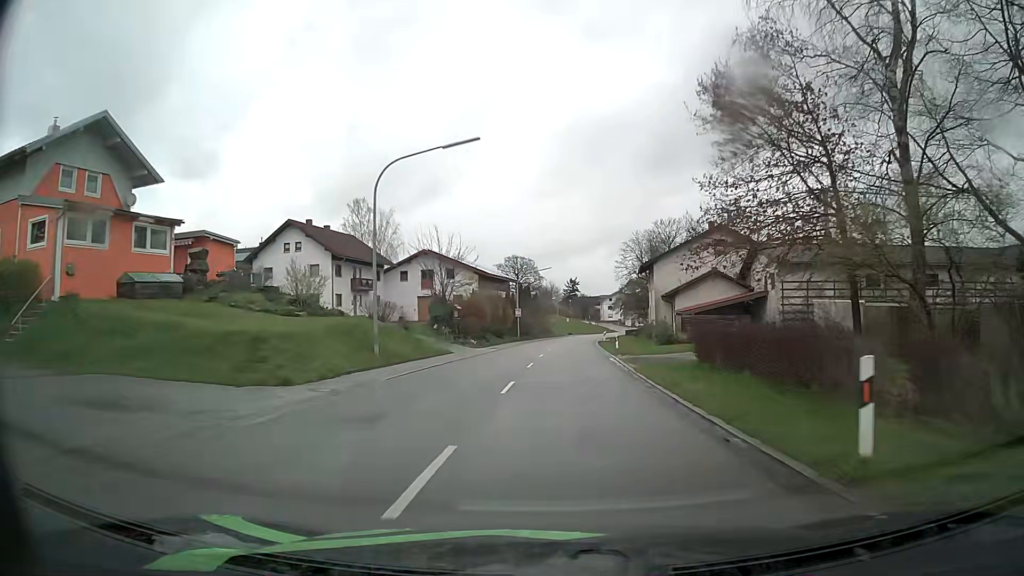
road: secondary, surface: asphalt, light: Day
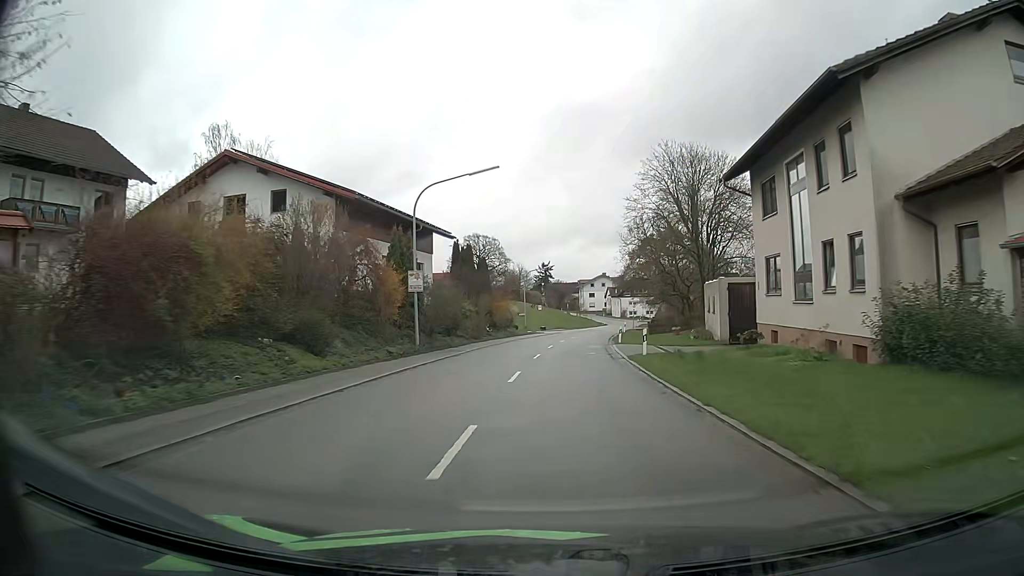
(+1.0, +43.9) m; +2°
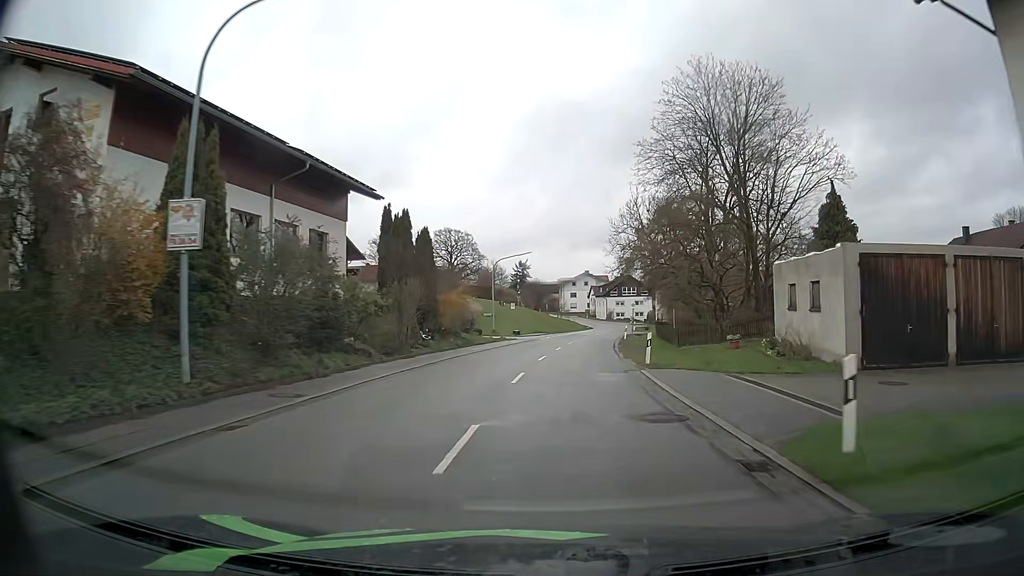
(+0.2, +17.9) m; +2°
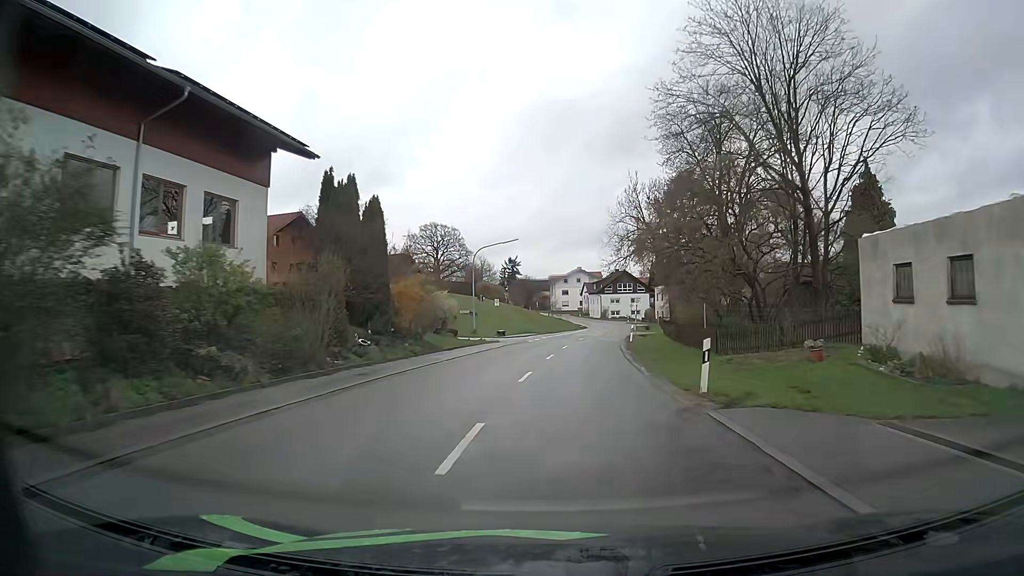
(+0.1, +9.0) m; +1°
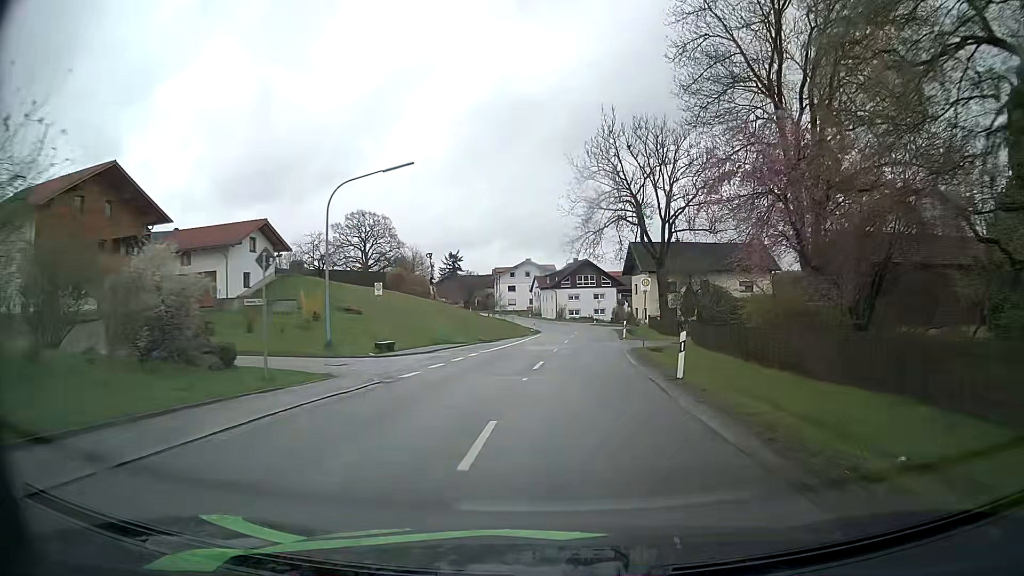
(+0.8, +26.7) m; +4°
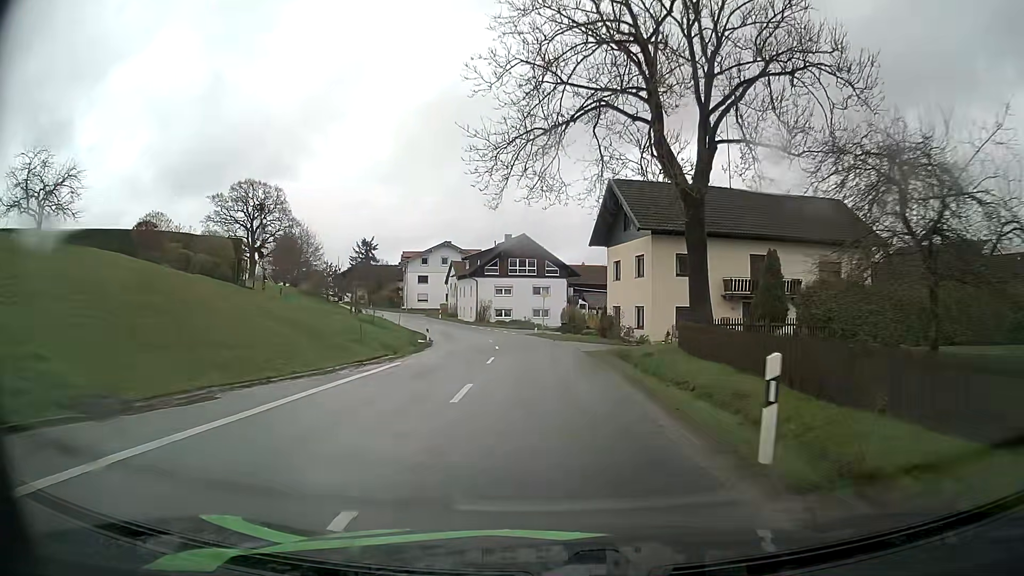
(+1.8, +34.8) m; +6°
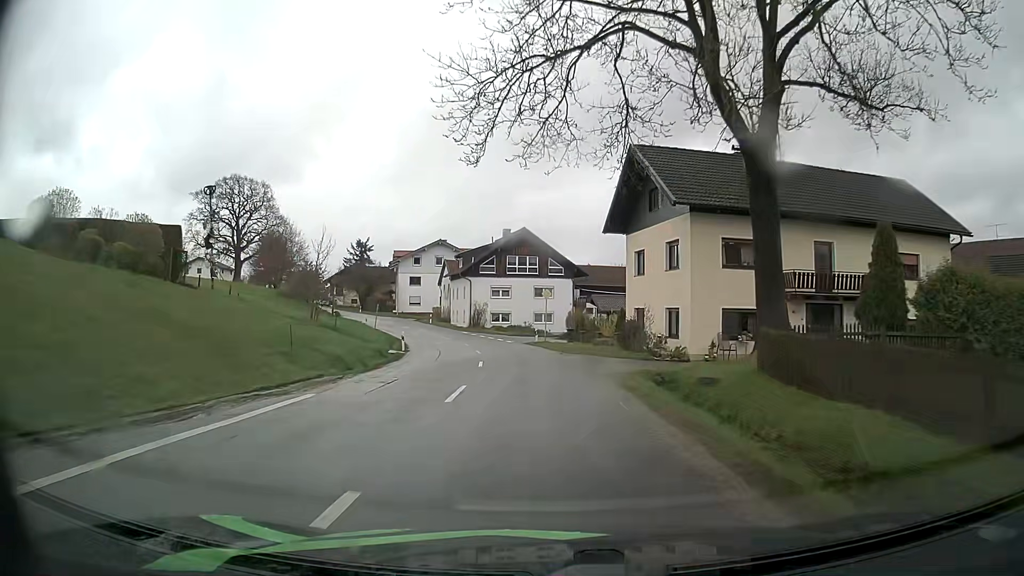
(-0.1, +8.4) m; -1°
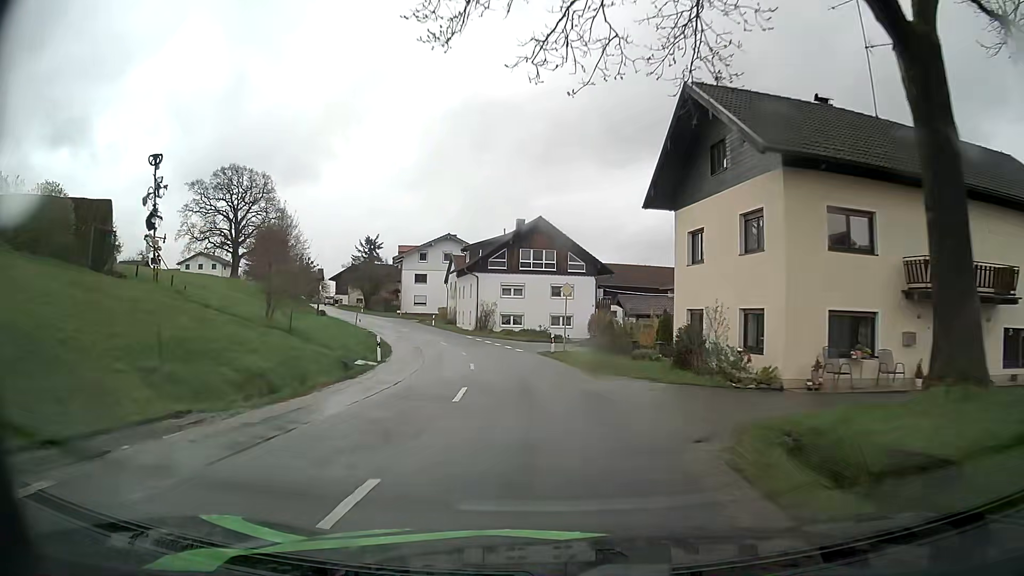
(-0.1, +8.5) m; -1°
(0, +10) (-1, +20) (-3, +30) (-5, +40) (-8, +49) (-11, +59) (-15, +68) (-19, +77) (-24, +86) (-29, +94) m
